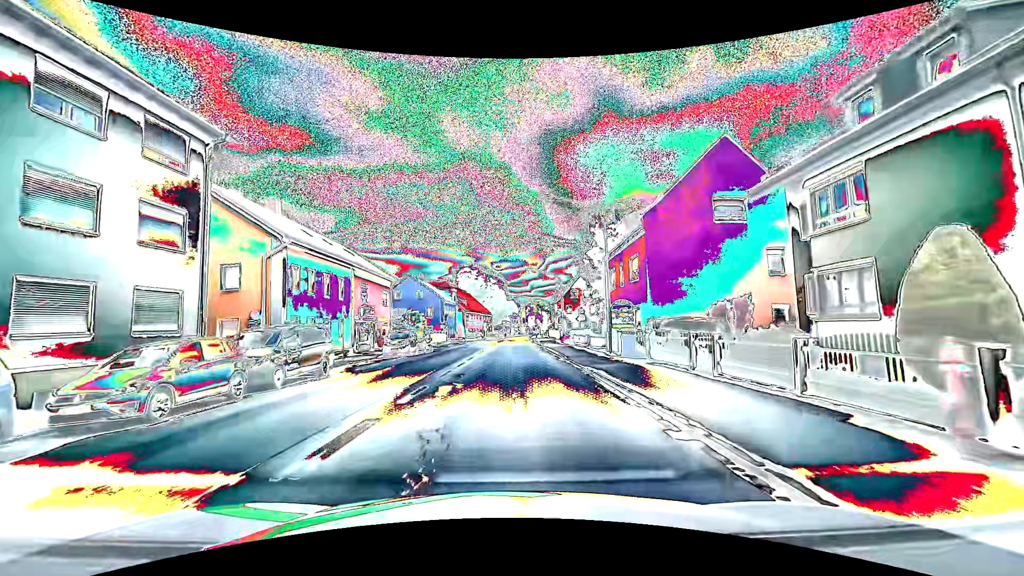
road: primary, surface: asphalt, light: Day
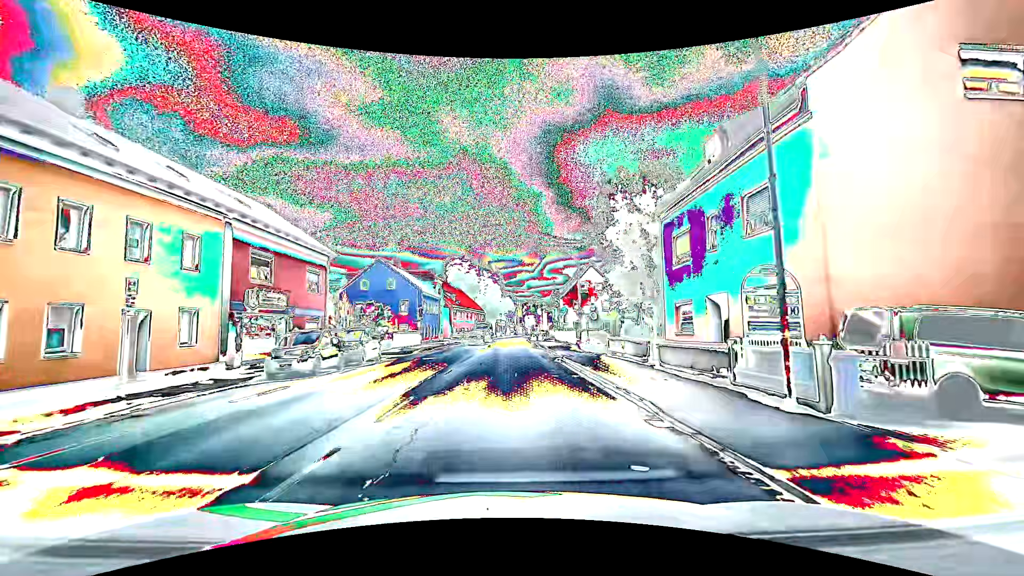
(0.0, +15.2) m; 0°
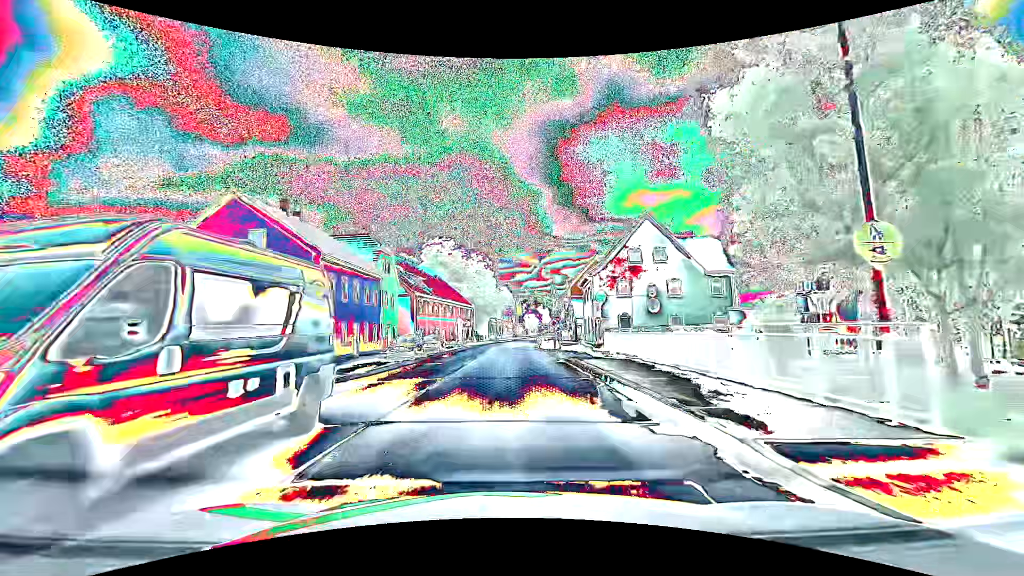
(+0.4, +30.4) m; 0°
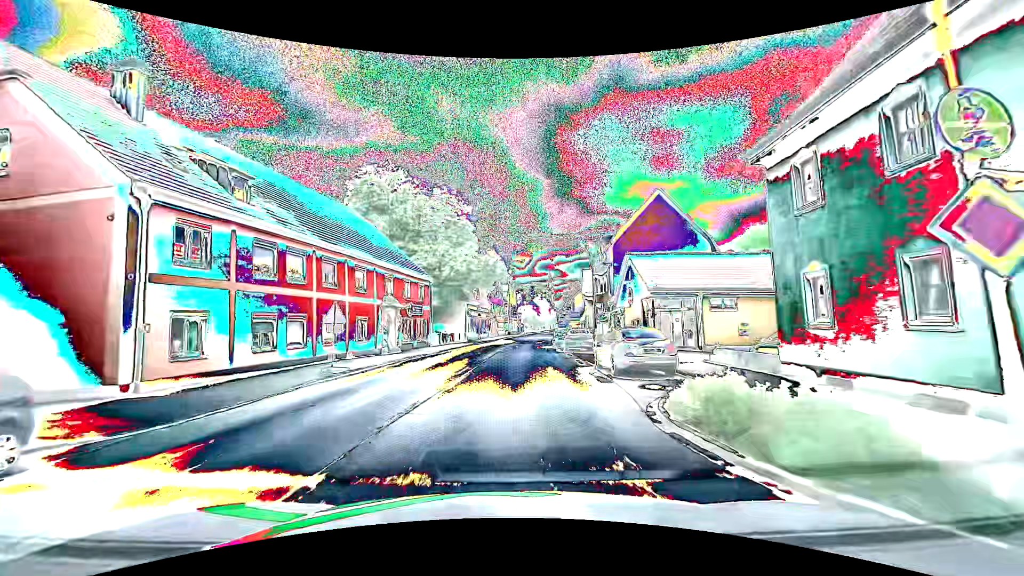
(+0.5, +38.1) m; +1°
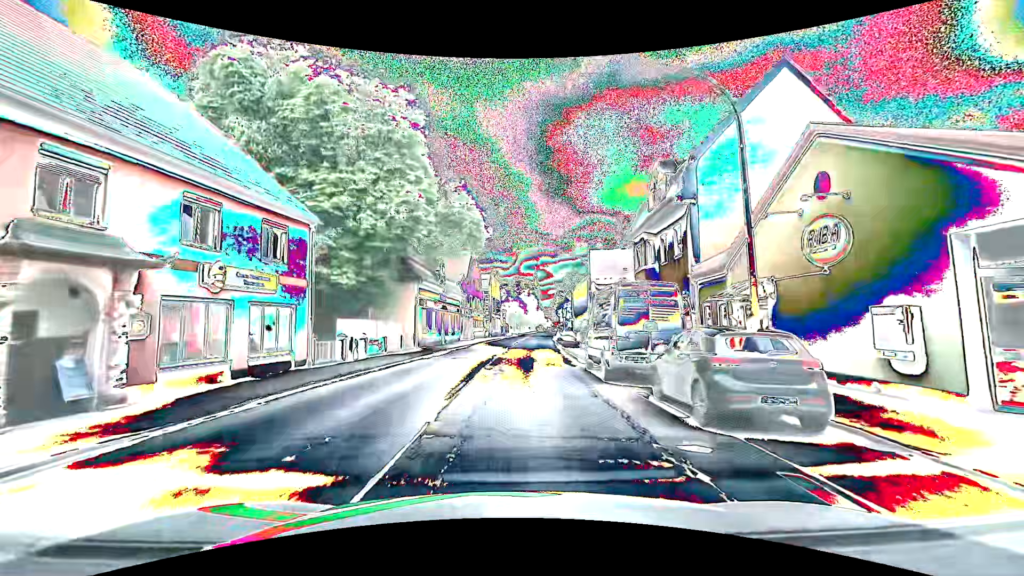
(+0.3, +22.9) m; +2°
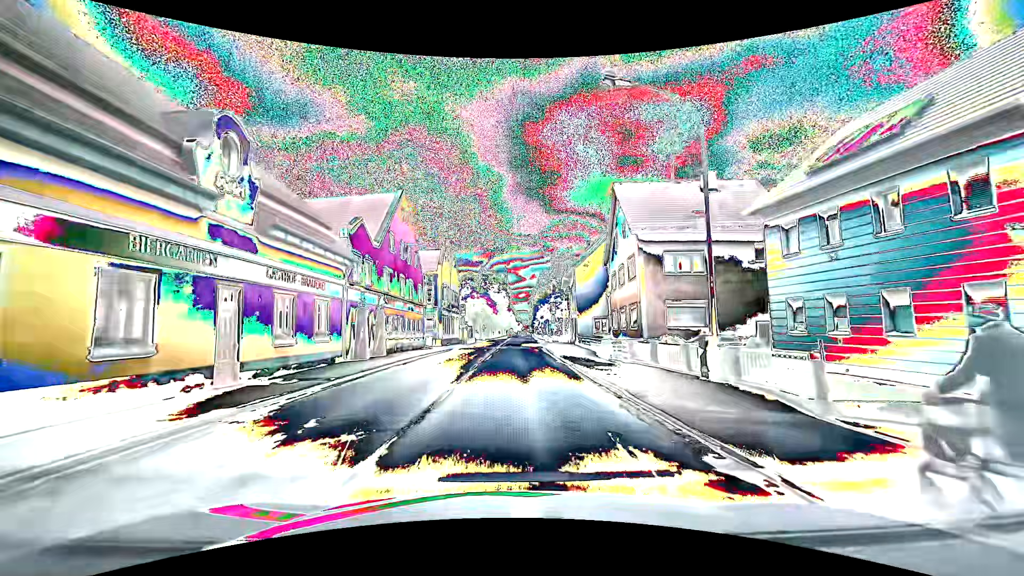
(+1.0, +30.6) m; +3°
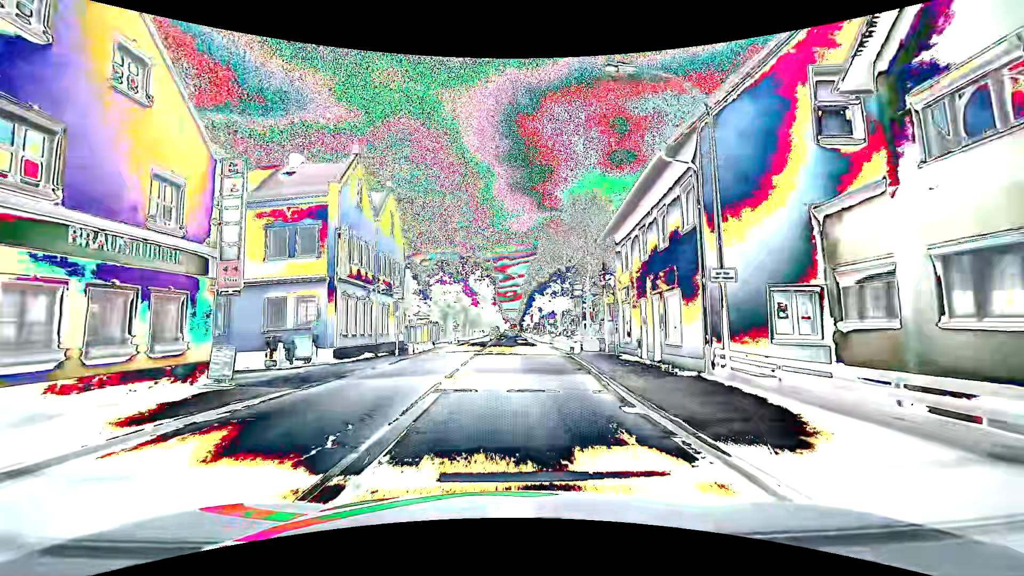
(+0.6, +30.5) m; +1°
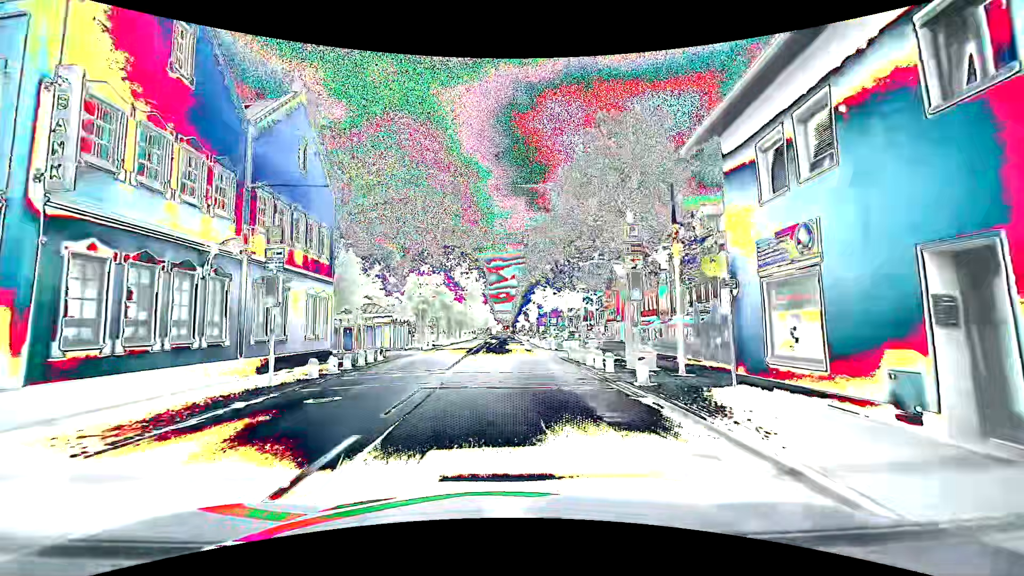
(+0.3, +15.2) m; 0°
(0, +10) (+1, +20) (+1, +30) (+1, +40) (+1, +50) (+1, +60) (+1, +70) (+2, +80) (+2, +90) (+2, +100) m
